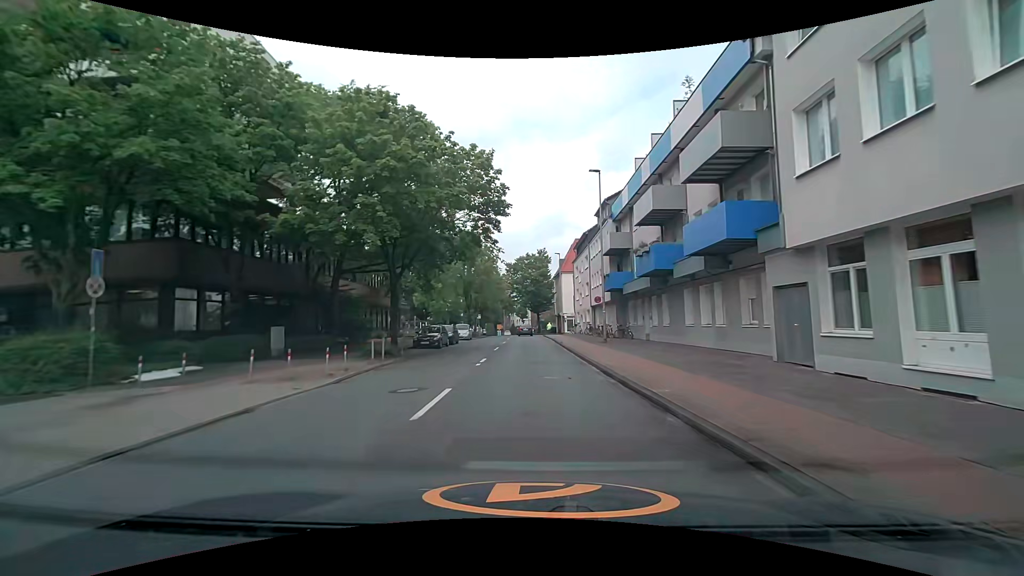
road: tertiary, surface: asphalt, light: Day
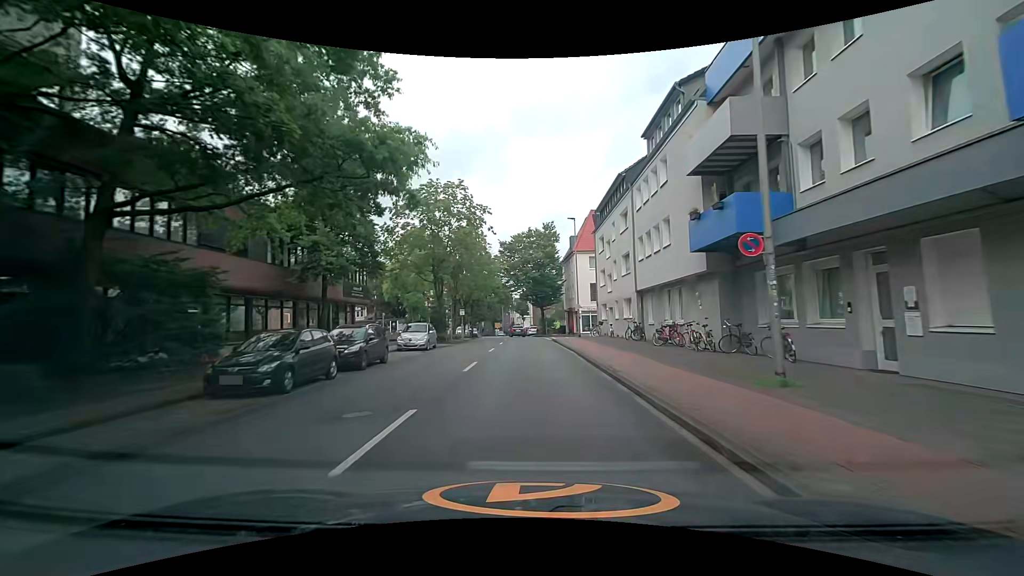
(+0.1, +20.4) m; +2°
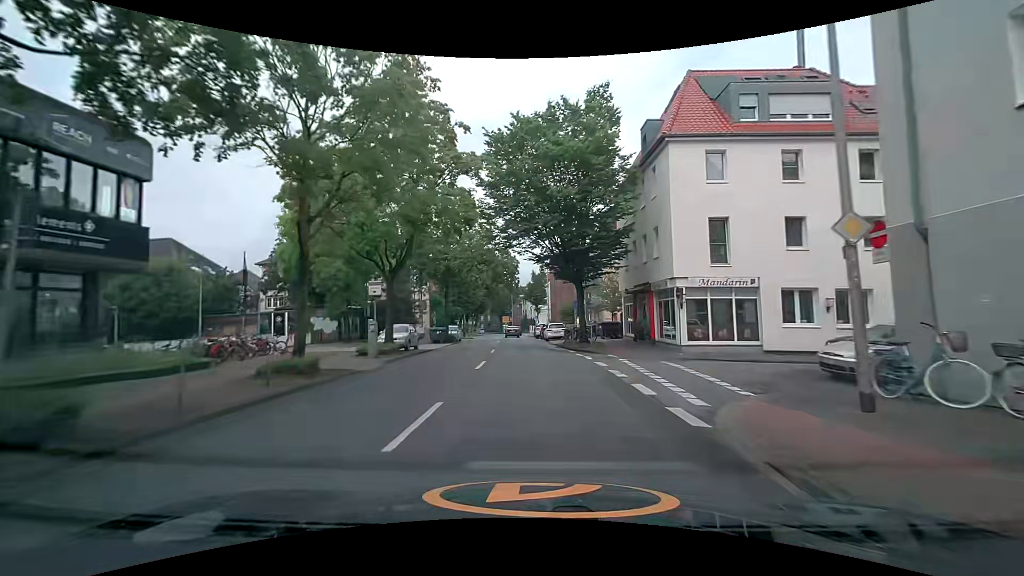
(-1.3, +35.3) m; -3°
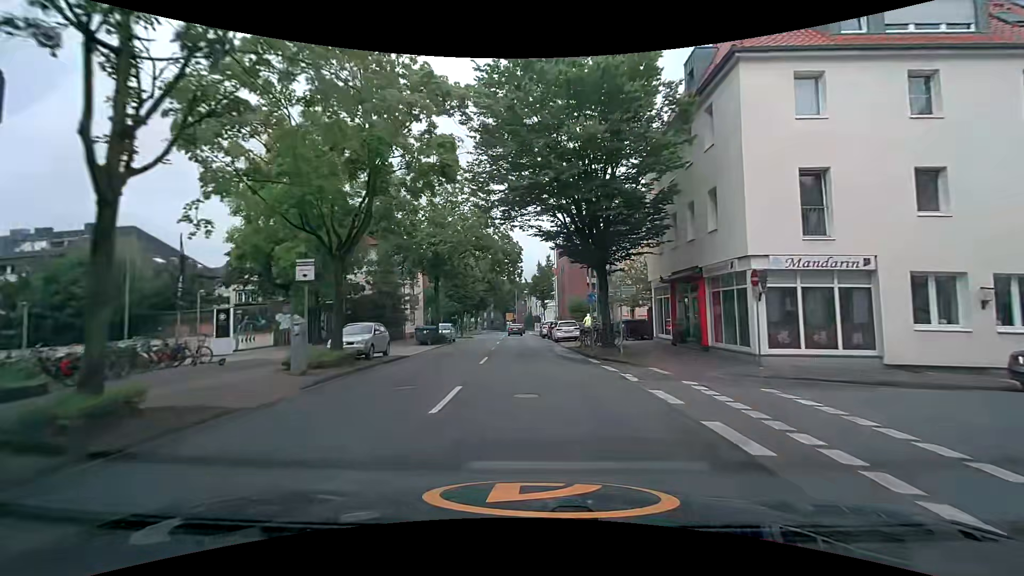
(0.0, +7.1) m; -1°
(0, +10) (0, +20) (-1, +30) (-1, +40) (-1, +50) (-2, +60) (-2, +70) (-3, +80) (-3, +90) (-4, +100) m
